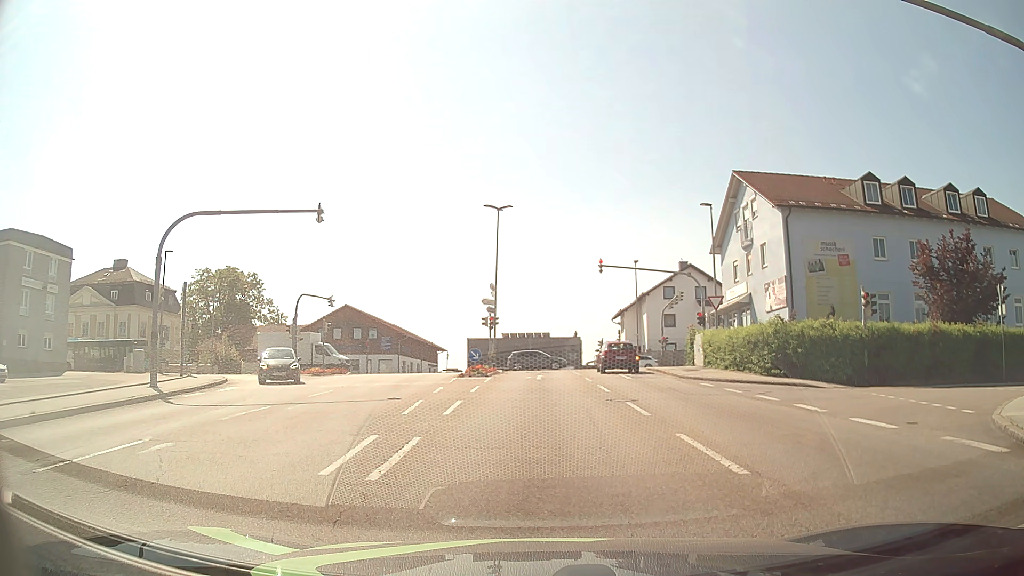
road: tertiary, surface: asphalt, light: Day
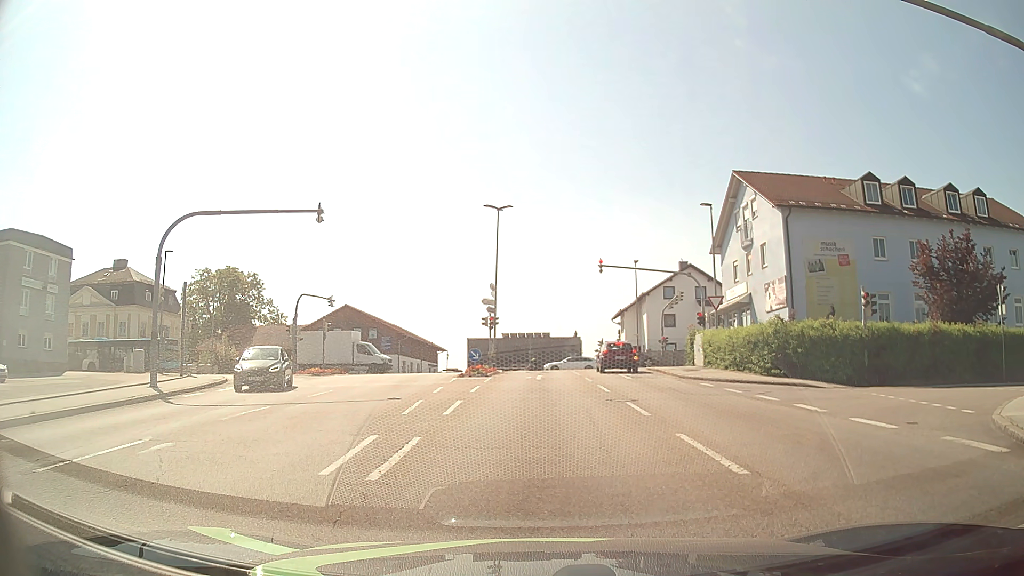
(0.0, 0.0) m; 0°
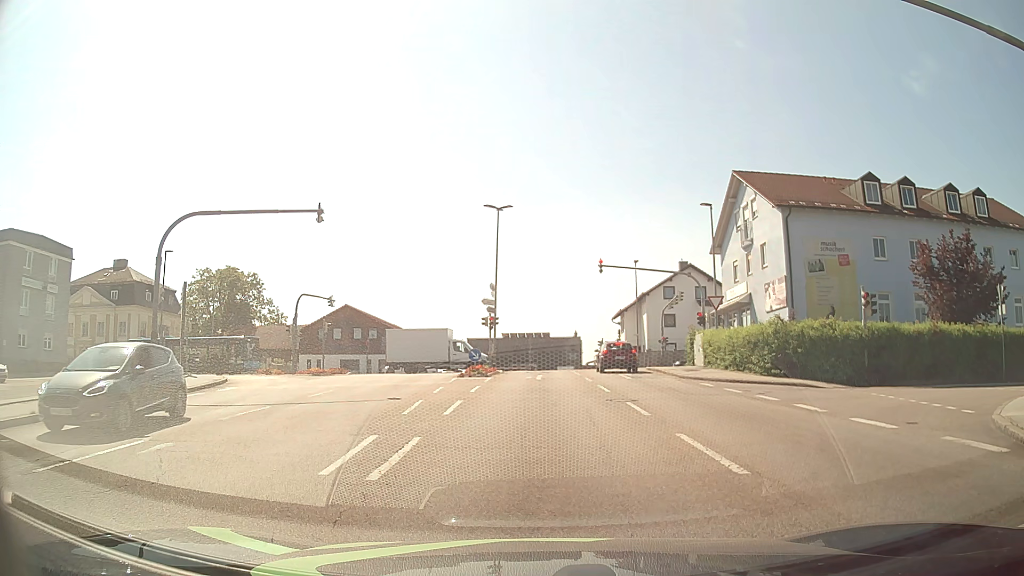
(0.0, 0.0) m; 0°
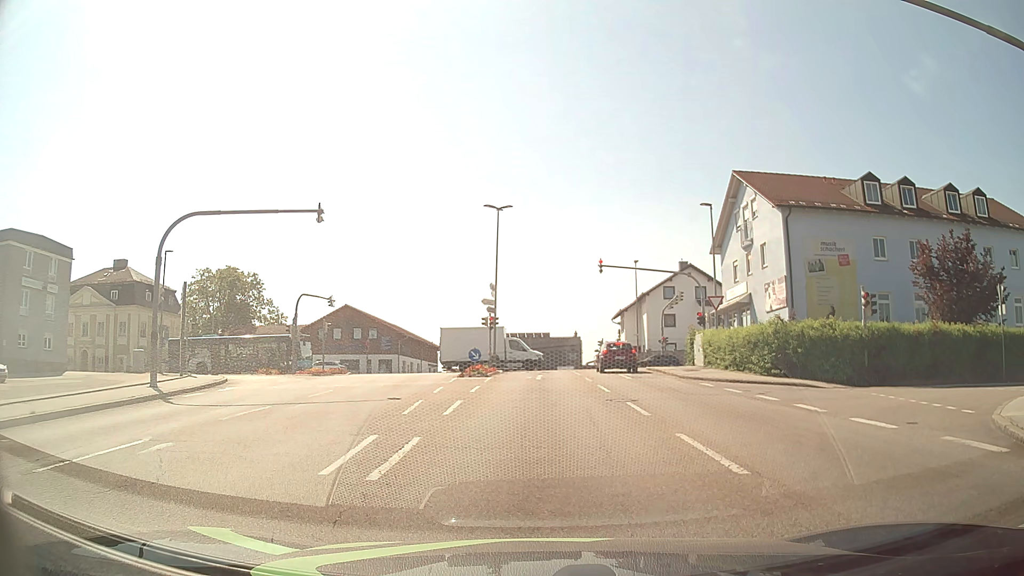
(0.0, 0.0) m; 0°
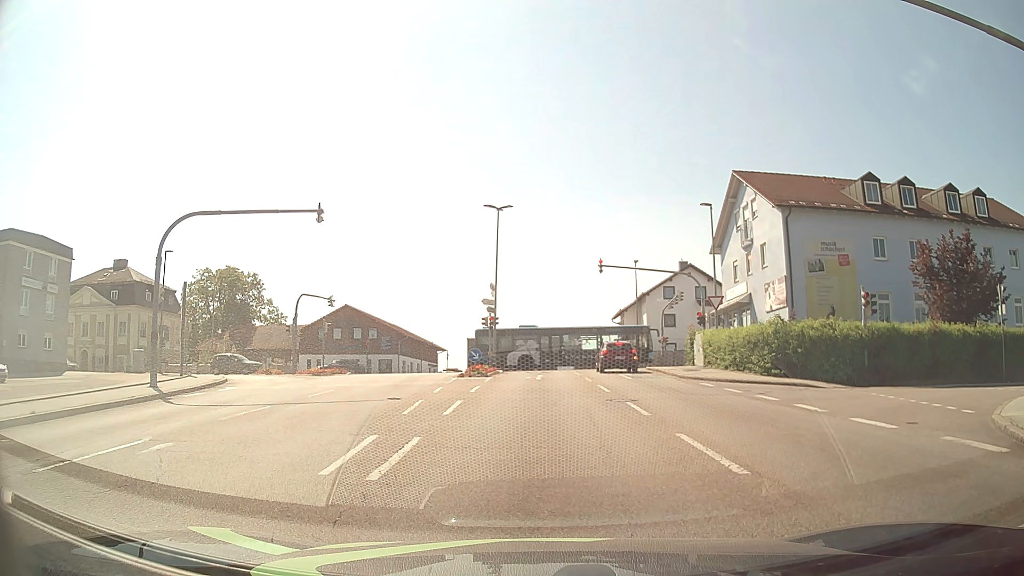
(0.0, 0.0) m; 0°
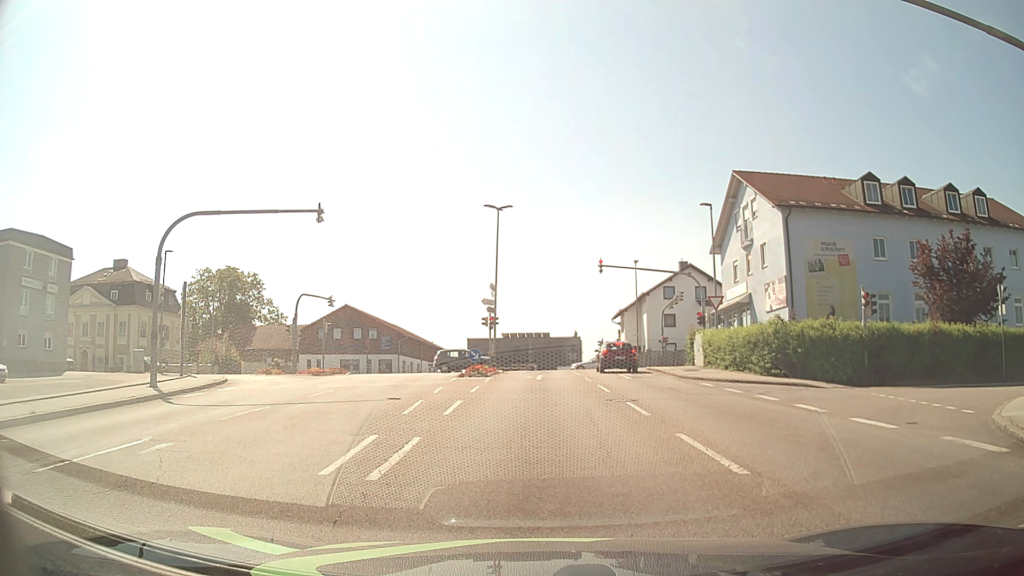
(0.0, 0.0) m; 0°
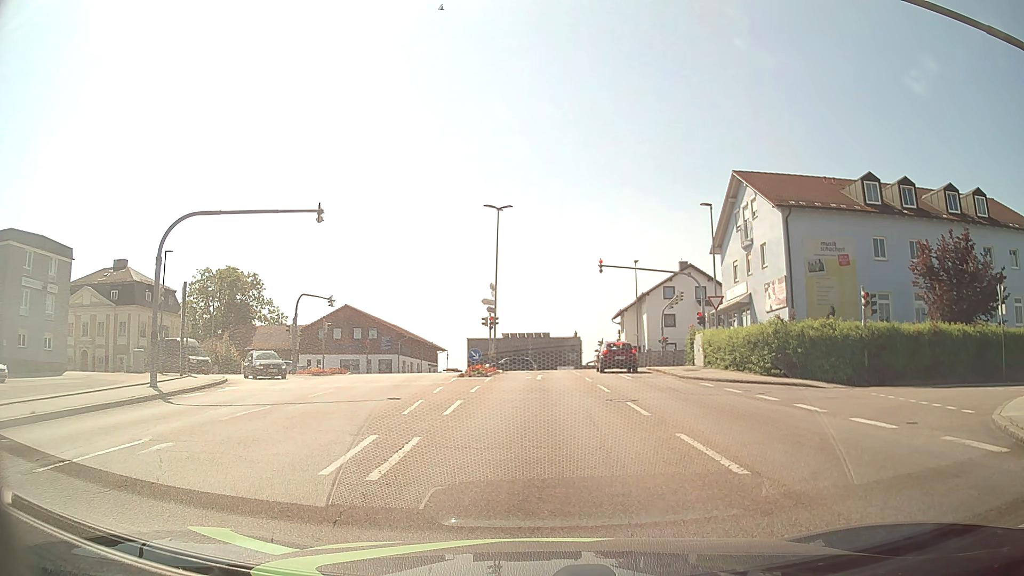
(0.0, 0.0) m; 0°
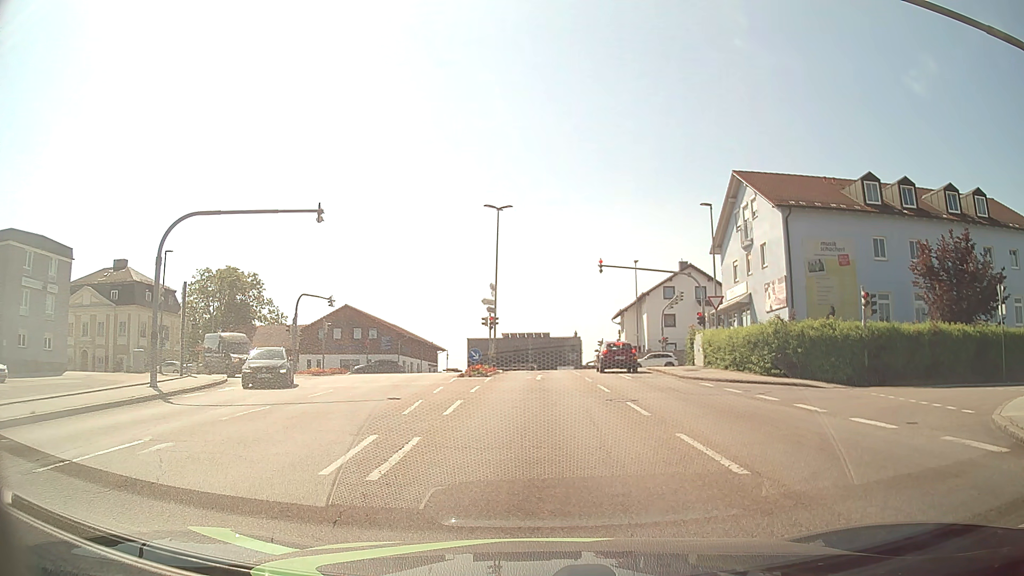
(0.0, 0.0) m; 0°
